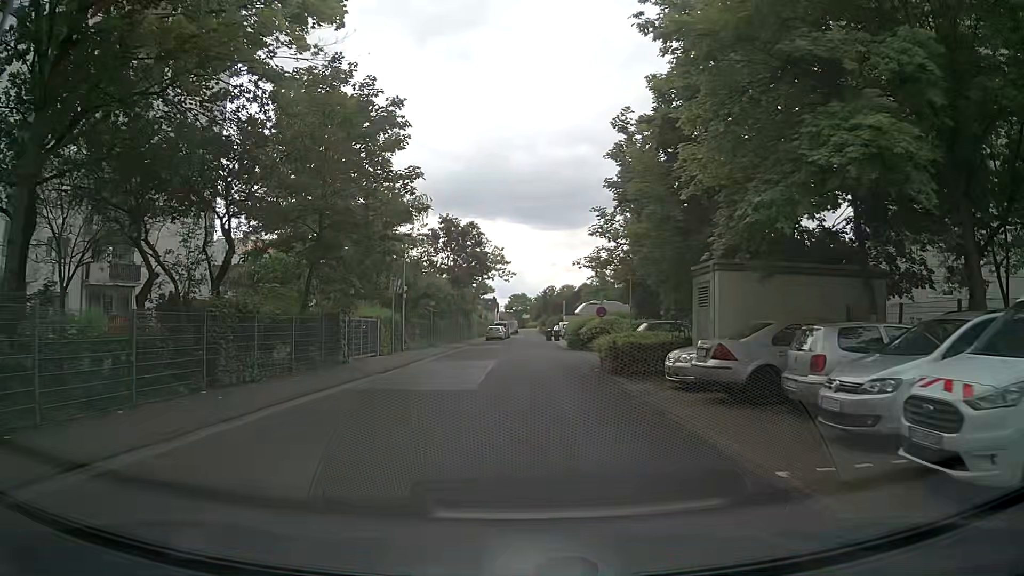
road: residential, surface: asphalt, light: Day
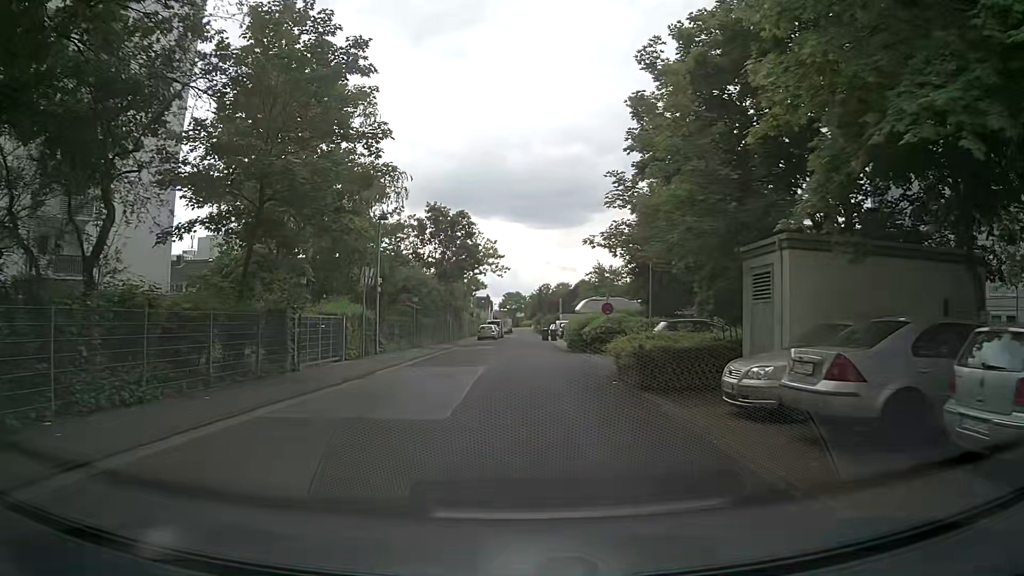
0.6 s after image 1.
(+0.1, +4.6) m; +1°
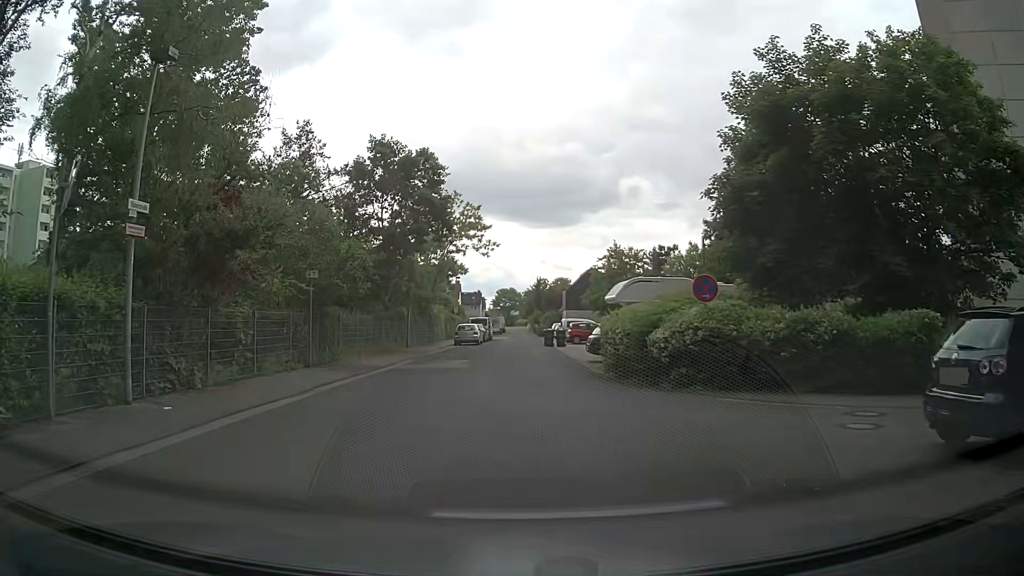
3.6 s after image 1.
(+0.2, +17.2) m; -1°
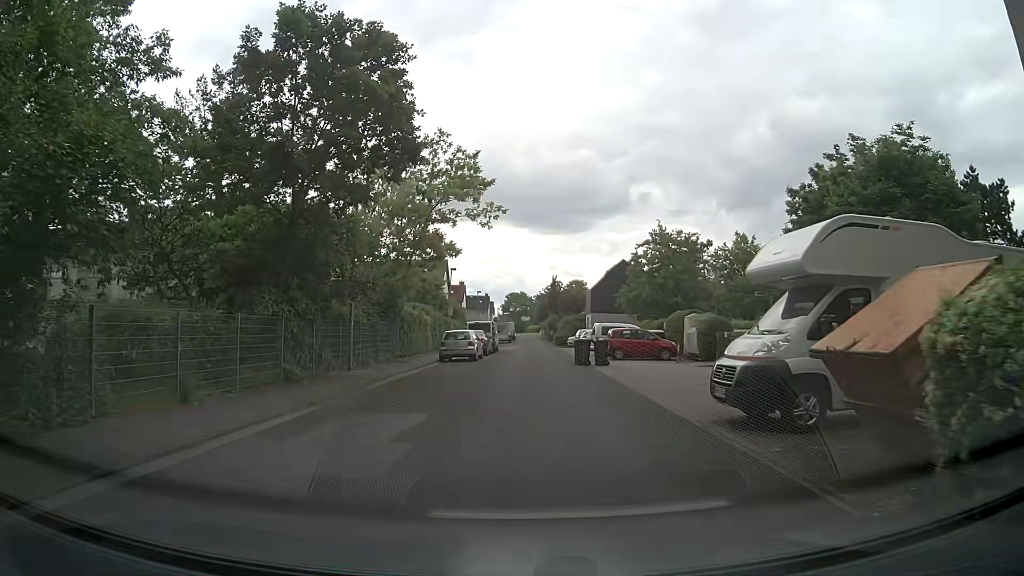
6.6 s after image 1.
(+0.3, +15.2) m; +1°
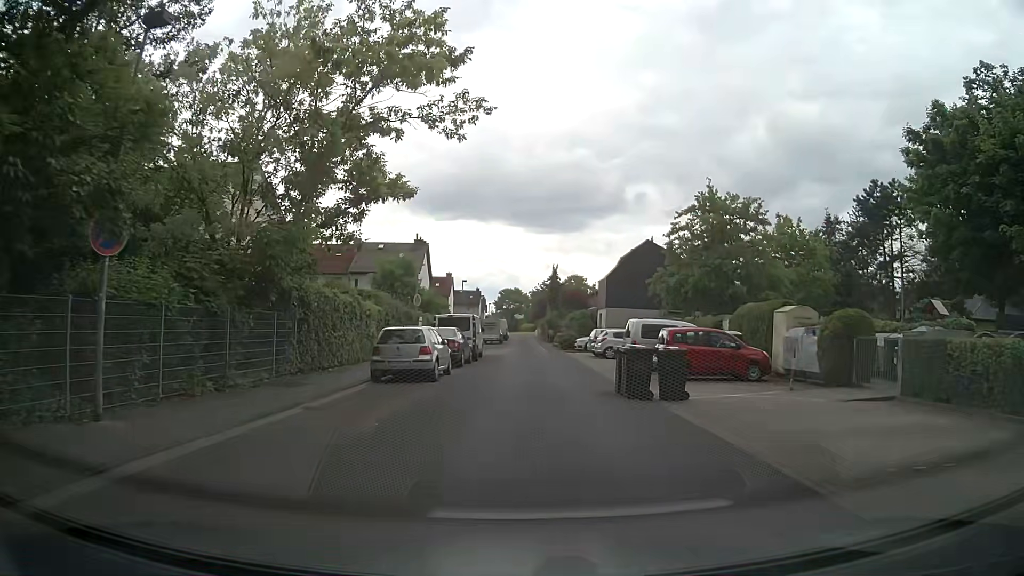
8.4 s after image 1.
(0.0, +13.6) m; +1°
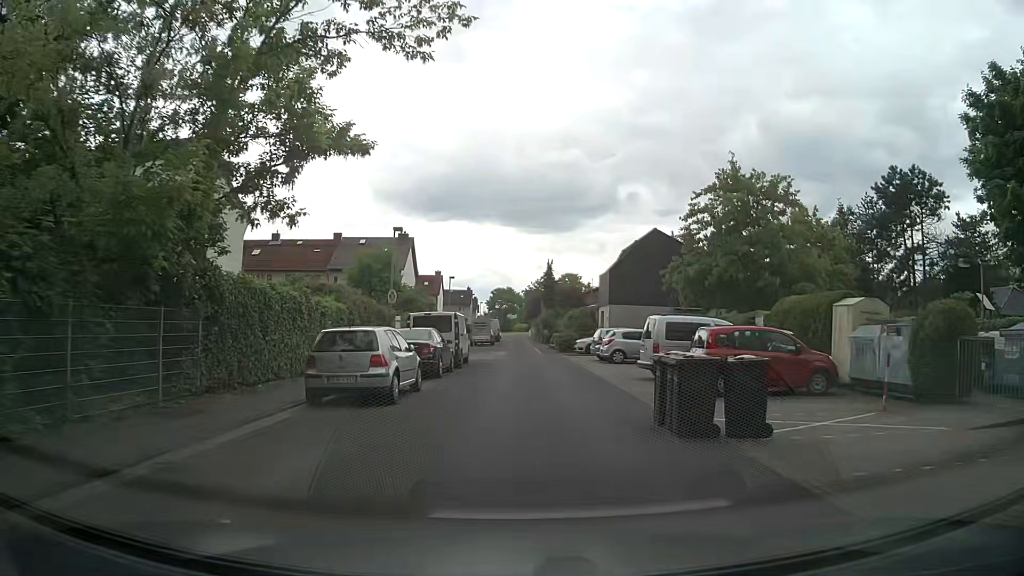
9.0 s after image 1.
(0.0, +5.0) m; 0°
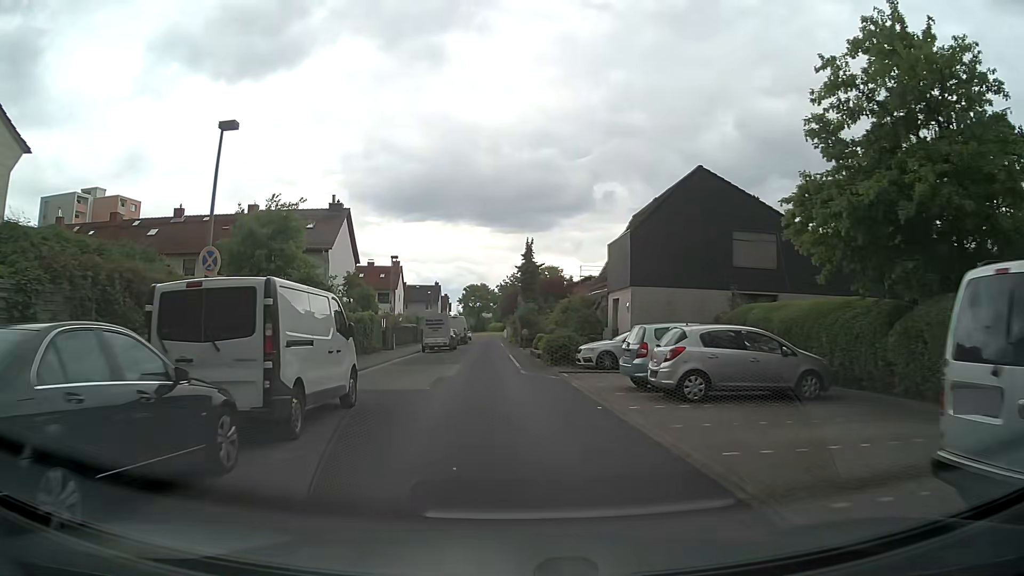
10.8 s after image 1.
(+0.4, +15.8) m; +2°
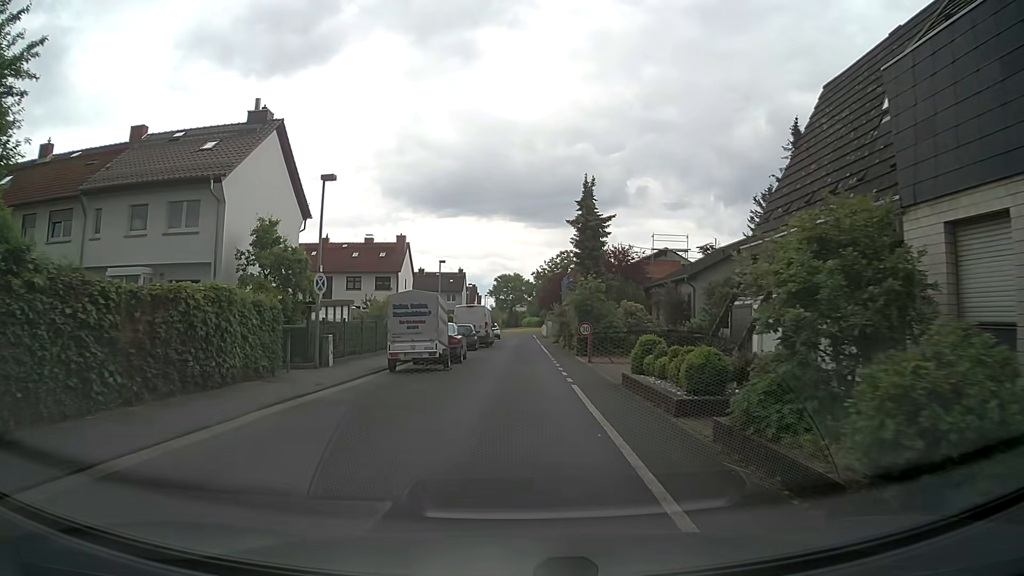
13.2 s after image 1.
(-0.6, +20.9) m; -3°
(0, +10) (0, +20) (+1, +30) (+1, +40) (+1, +50) (+1, +60) (+1, +70) (+1, +80) (0, +90) (+3, +99) m
